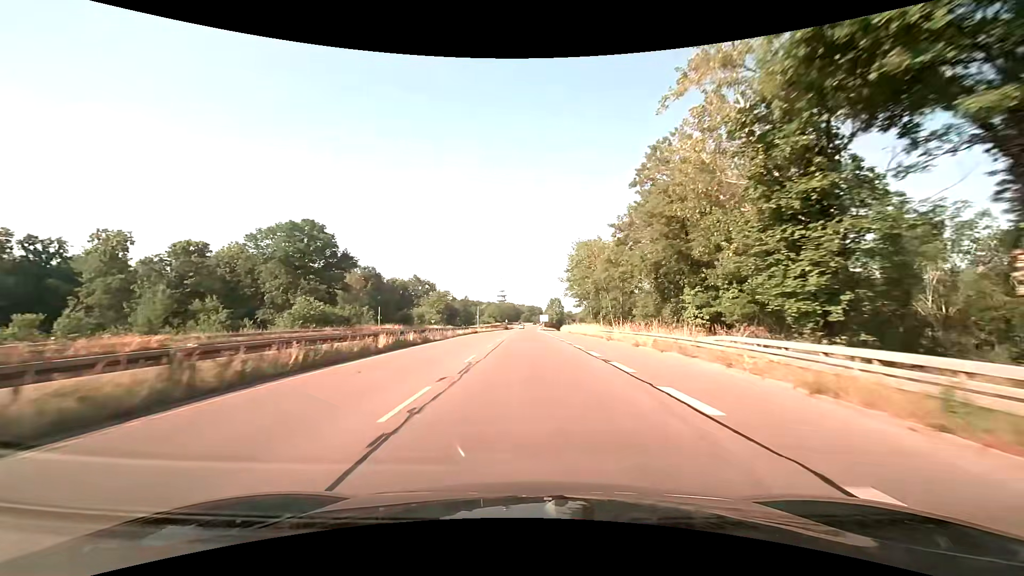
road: trunk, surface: asphalt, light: Day
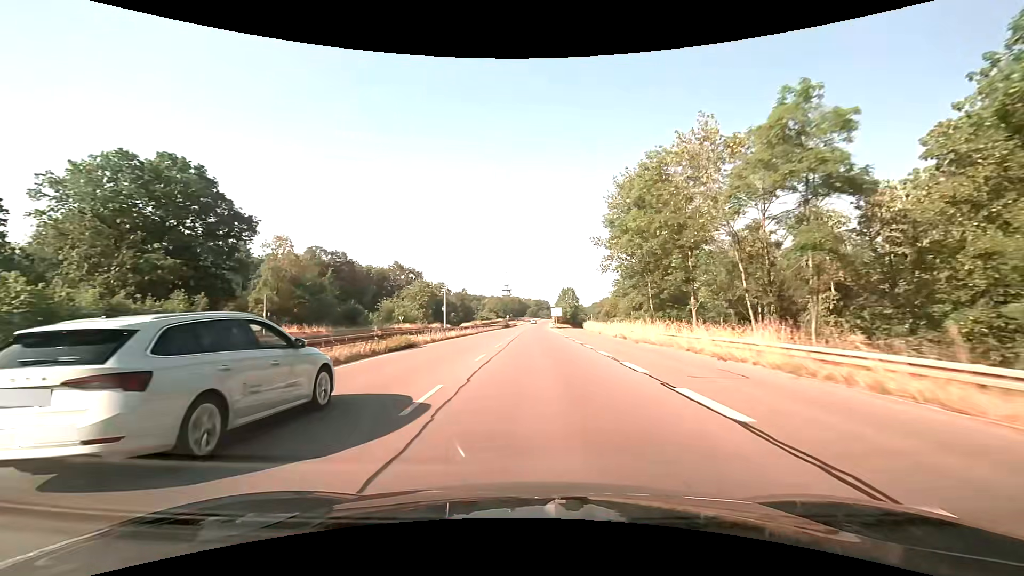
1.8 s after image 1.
(-0.4, +36.2) m; -1°
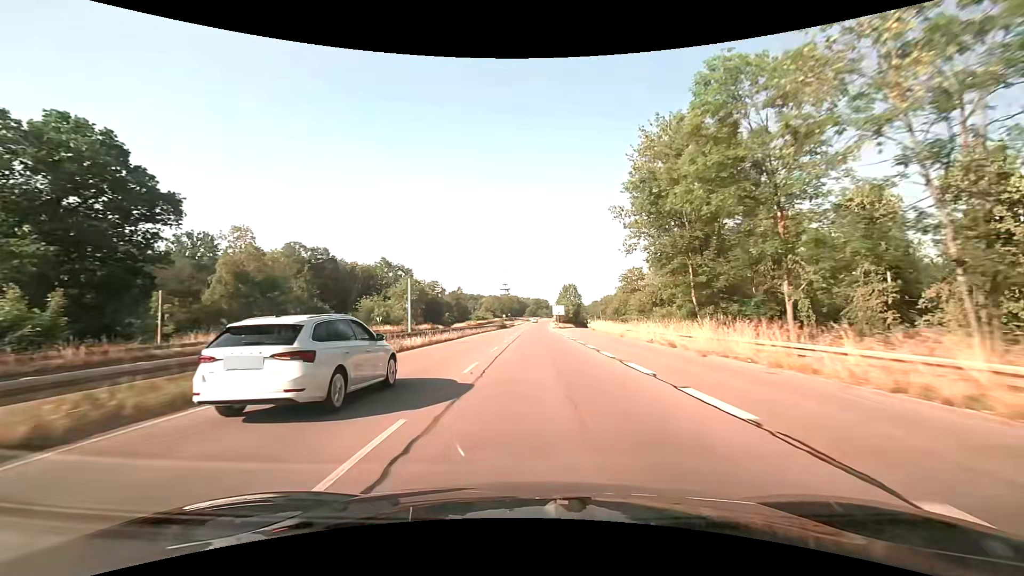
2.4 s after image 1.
(0.0, +12.1) m; 0°
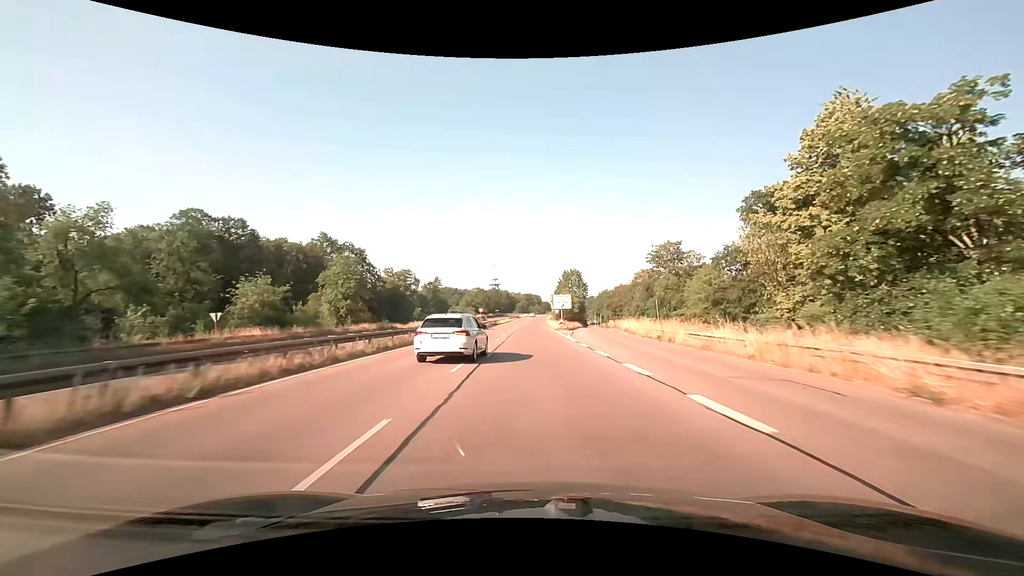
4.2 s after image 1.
(+0.3, +36.6) m; +1°
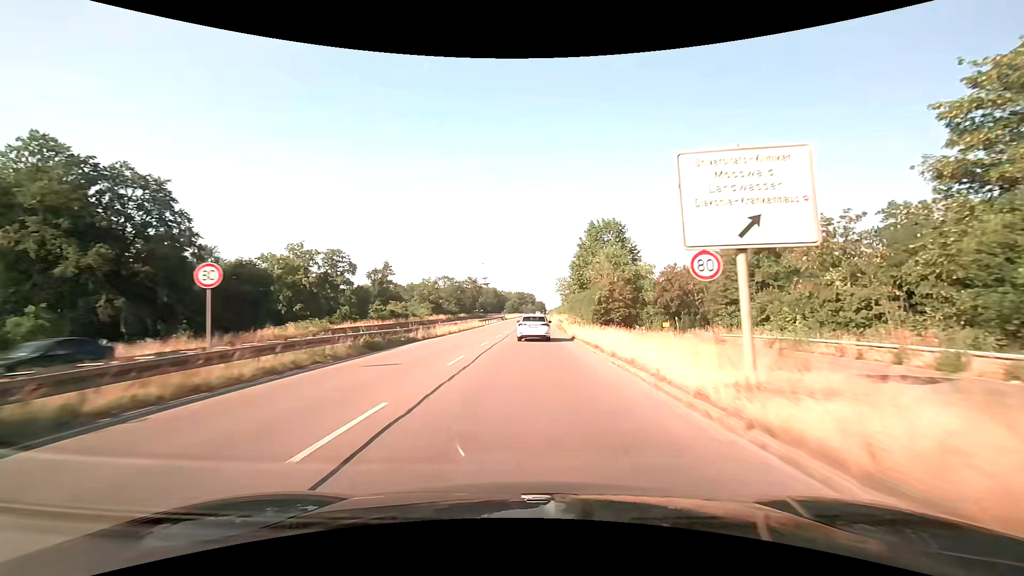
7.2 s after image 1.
(+0.1, +62.0) m; +1°
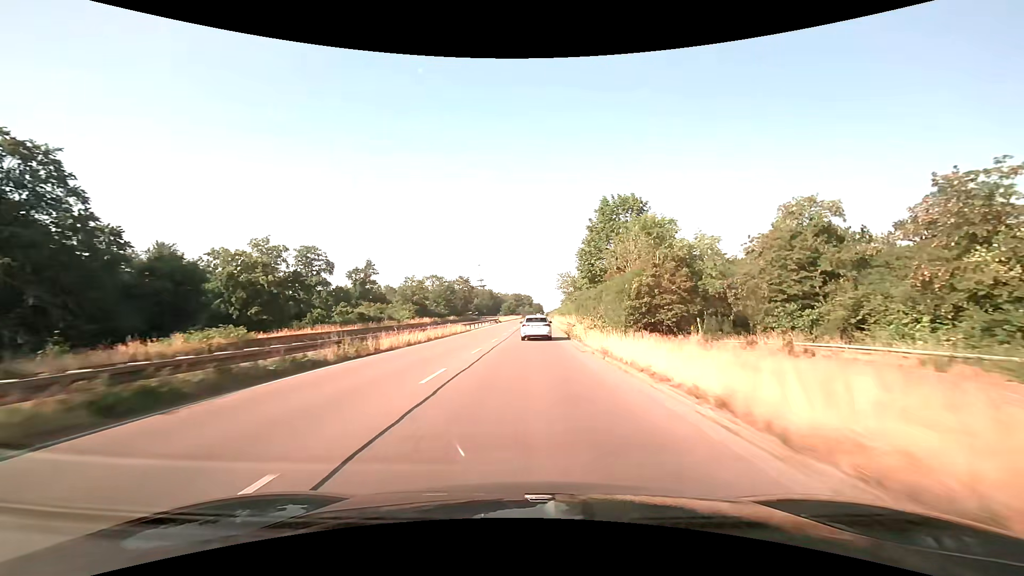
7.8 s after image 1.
(0.0, +12.5) m; 0°
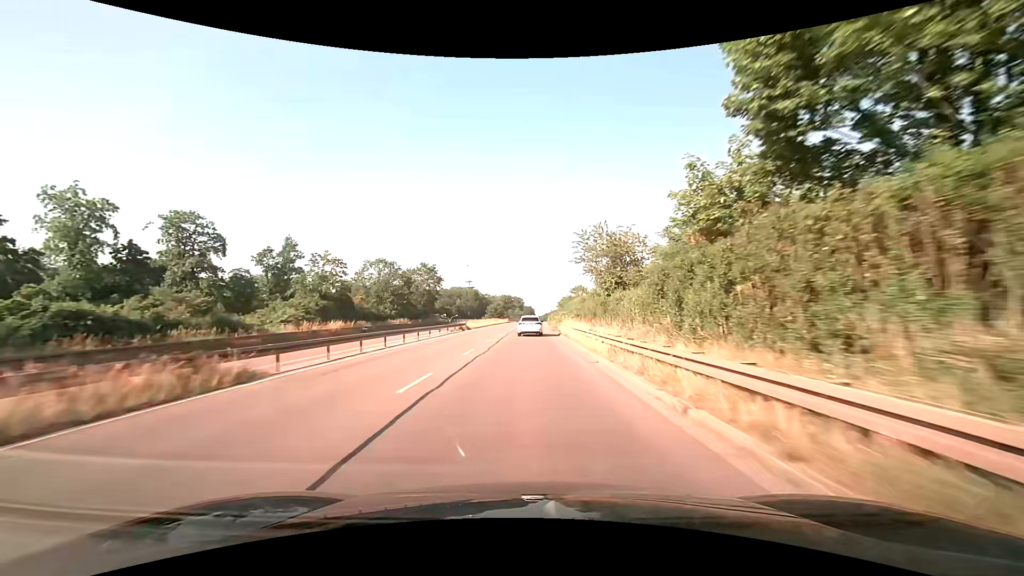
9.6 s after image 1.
(+0.3, +37.5) m; +1°
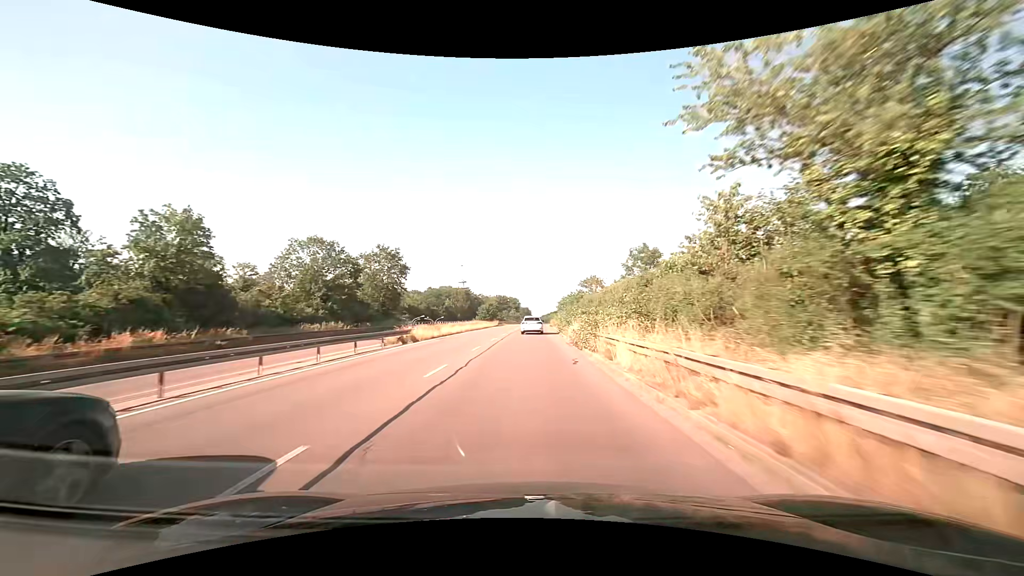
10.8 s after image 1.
(0.0, +24.8) m; 0°
(0, +10) (0, +20) (0, +30) (0, +40) (0, +50) (+1, +60) (+1, +70) (+1, +80) (+2, +90) (+2, +100) m
